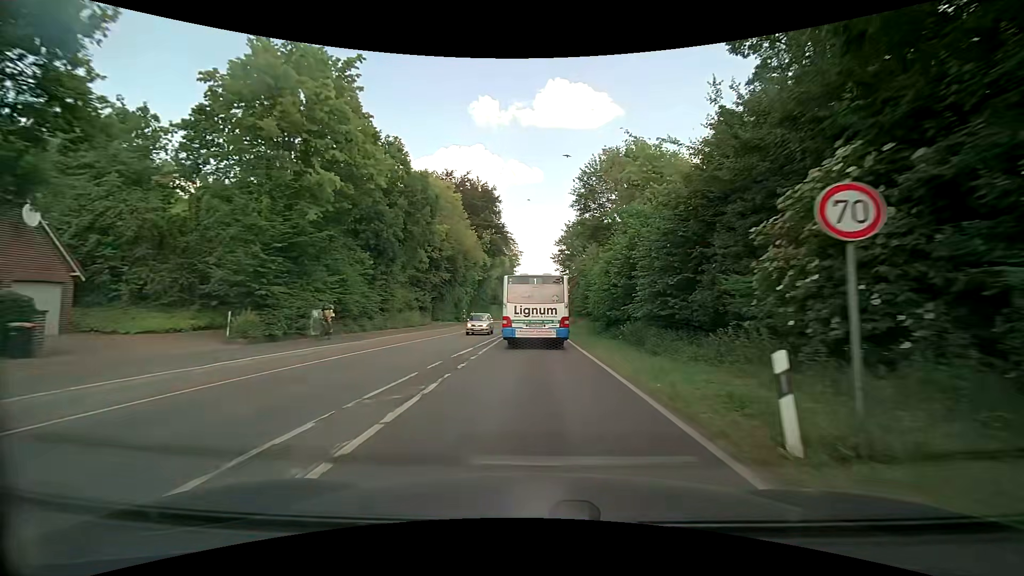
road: secondary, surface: asphalt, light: Day
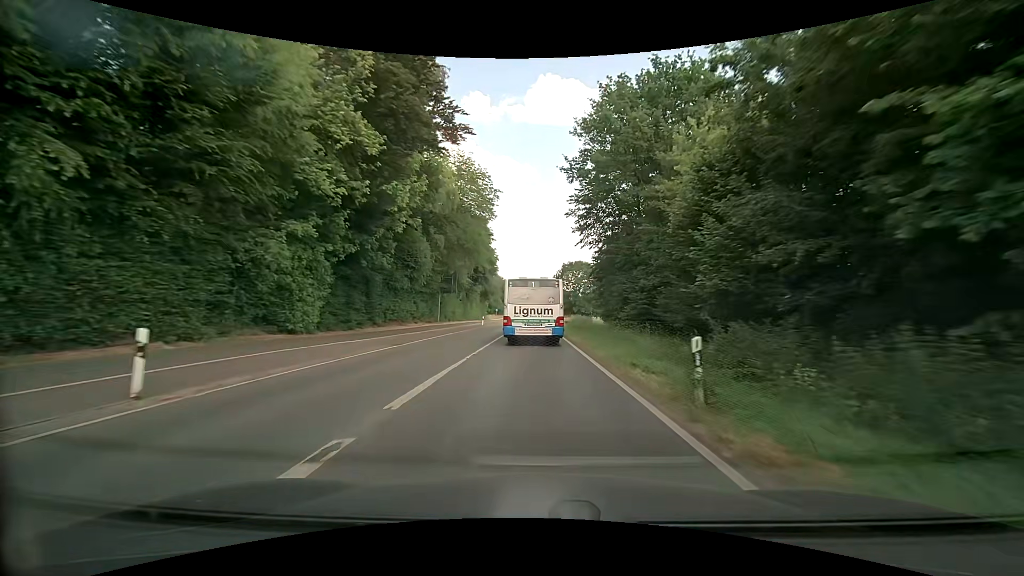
(+0.3, +48.2) m; 0°
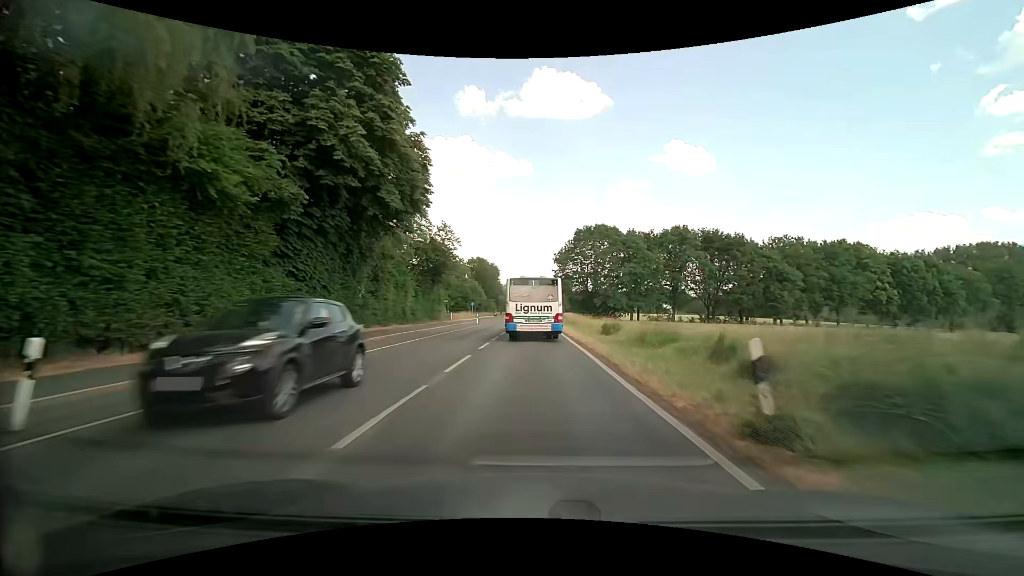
(+0.9, +52.4) m; +1°
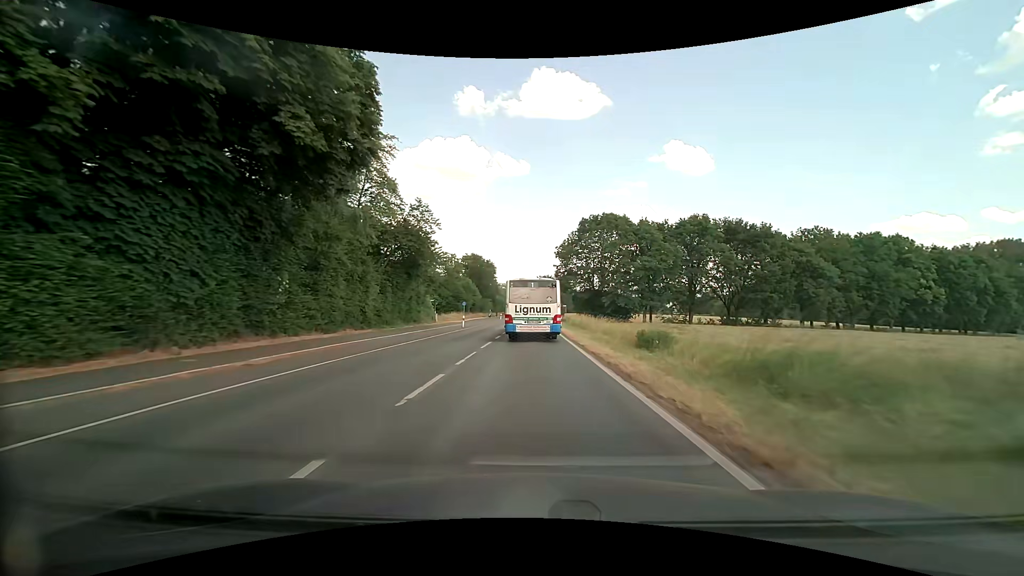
(+0.1, +10.4) m; 0°
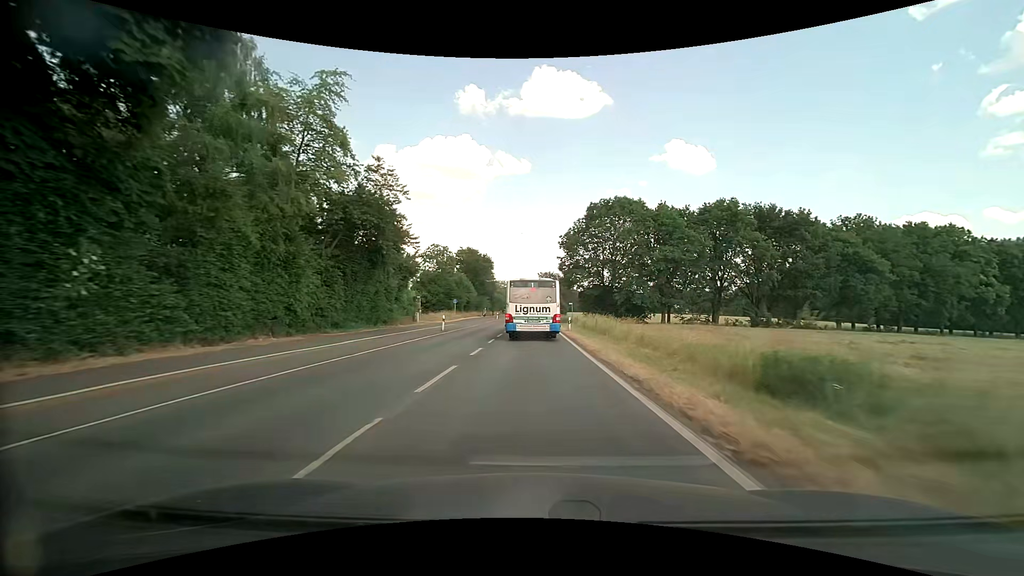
(0.0, +10.3) m; 0°
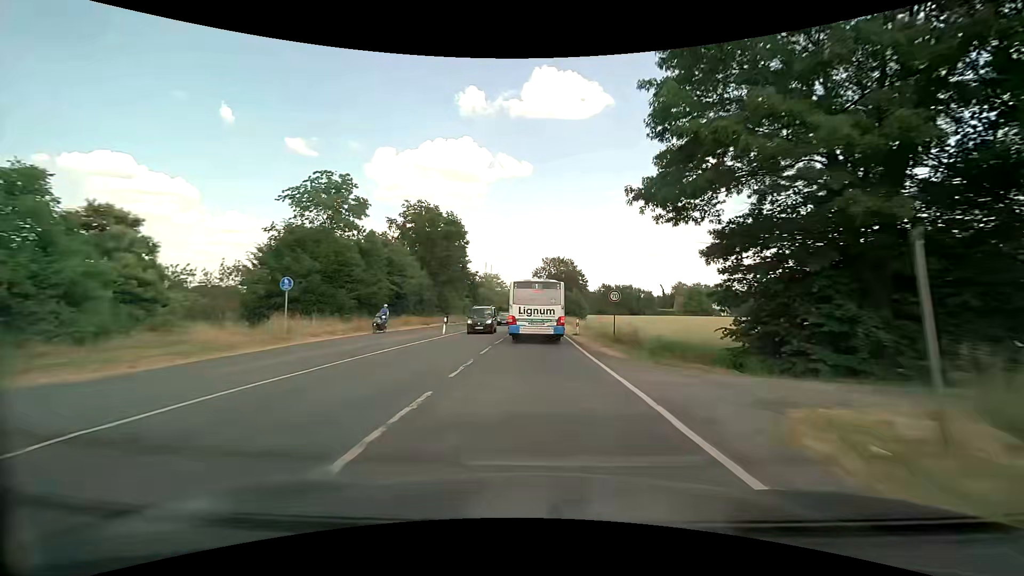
(-0.1, +52.3) m; 0°
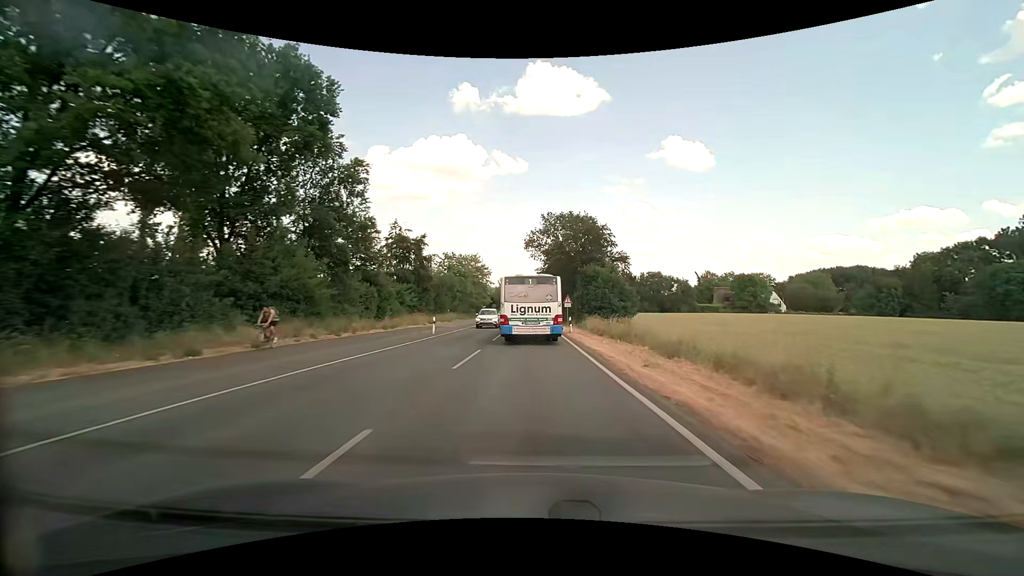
(+0.3, +50.6) m; +1°
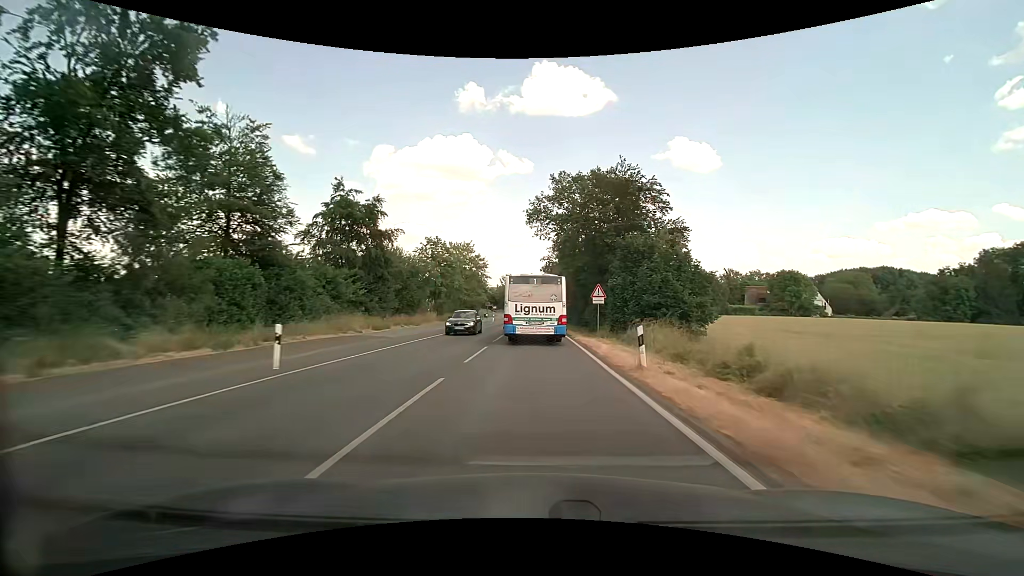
(-0.1, +20.0) m; 0°
(0, +10) (0, +20) (0, +30) (0, +40) (0, +50) (0, +60) (0, +70) (0, +80) (0, +90) (0, +100) m
